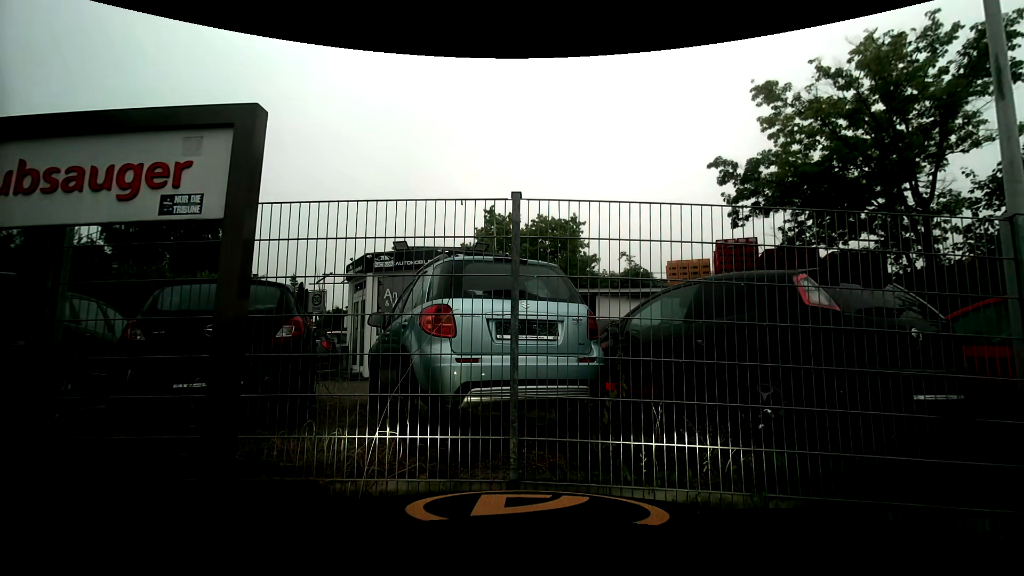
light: Day
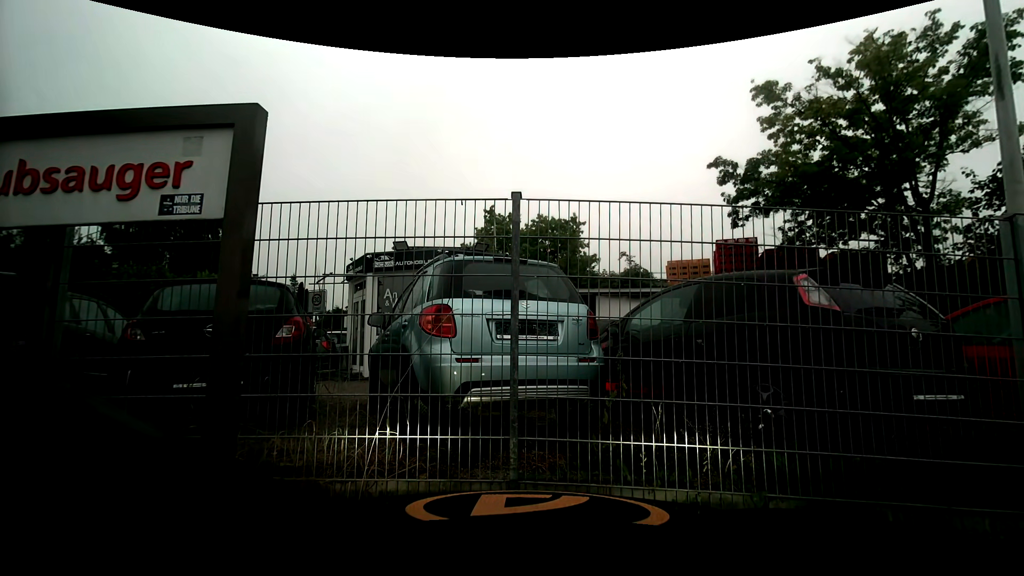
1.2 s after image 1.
(0.0, 0.0) m; 0°
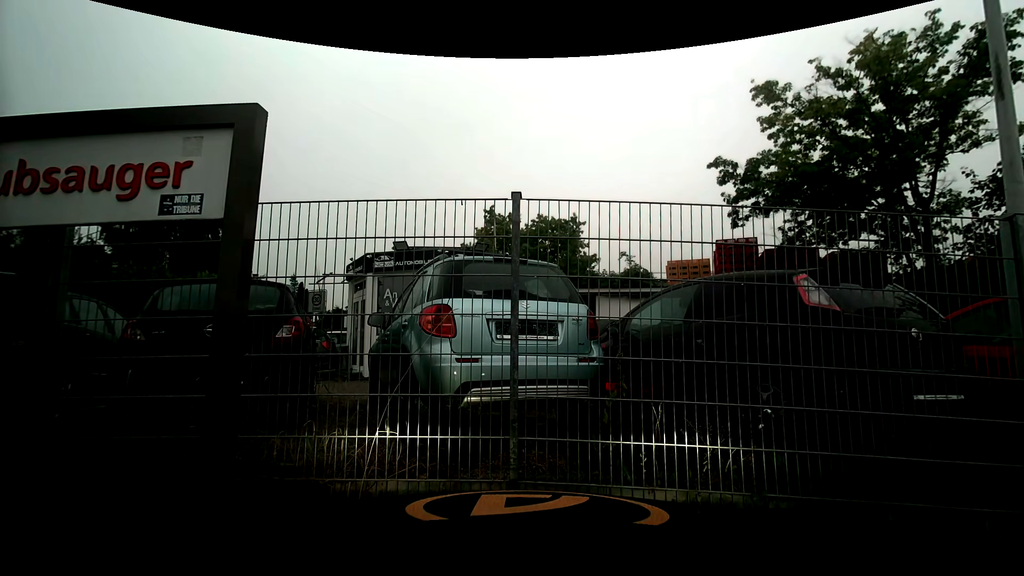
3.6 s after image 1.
(0.0, 0.0) m; 0°
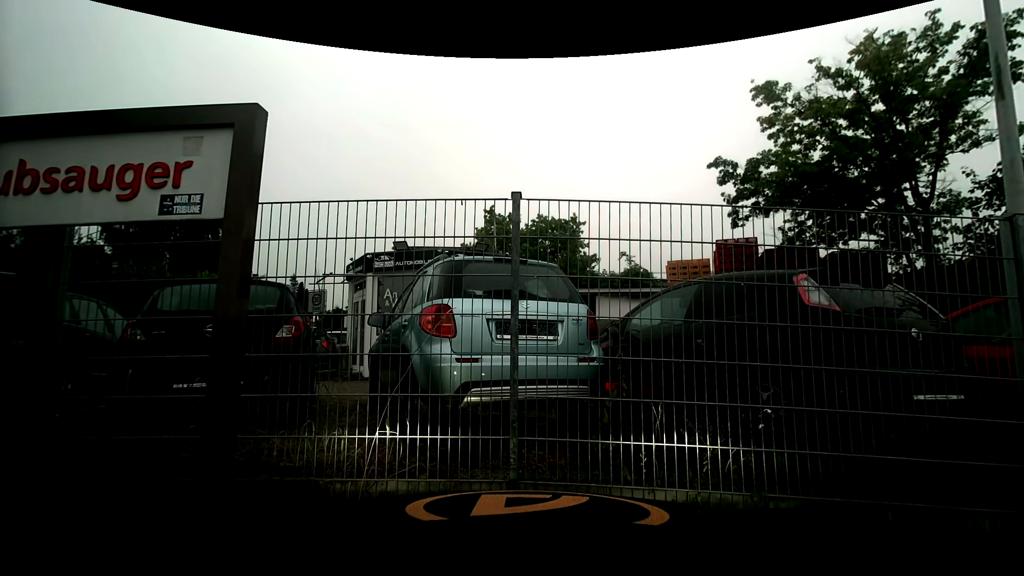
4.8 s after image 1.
(0.0, 0.0) m; 0°
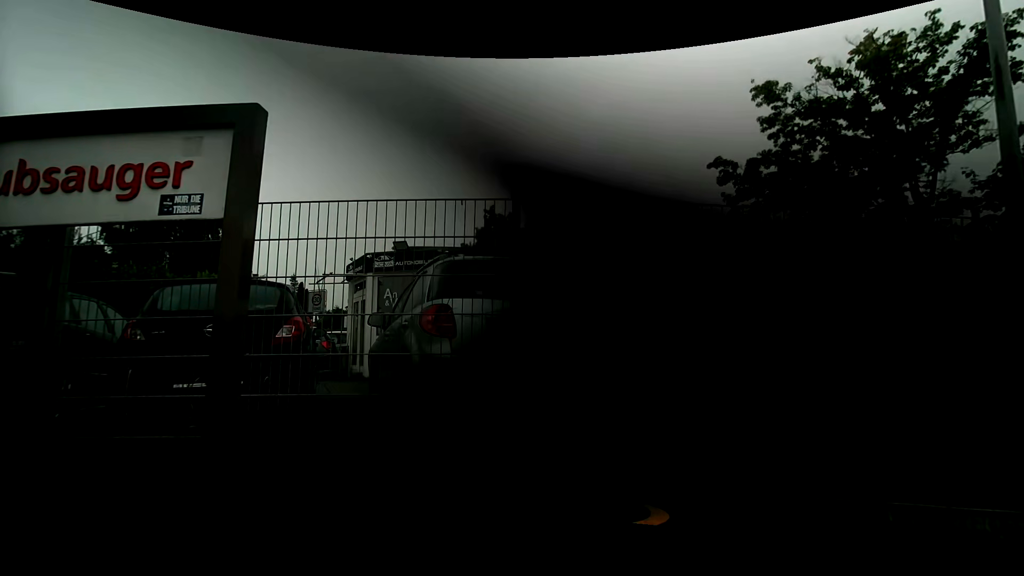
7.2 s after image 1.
(0.0, 0.0) m; 0°
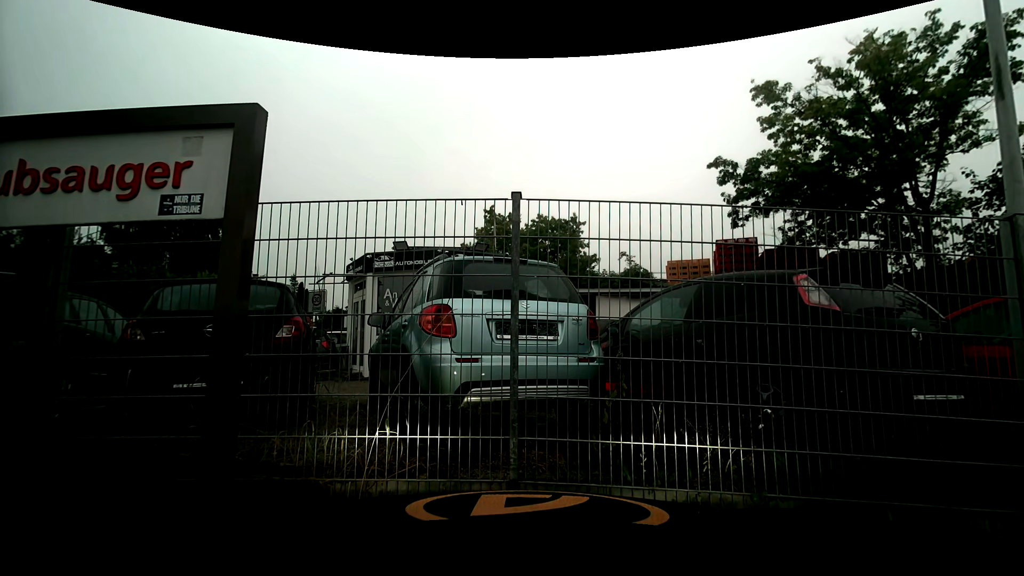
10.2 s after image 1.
(0.0, 0.0) m; 0°
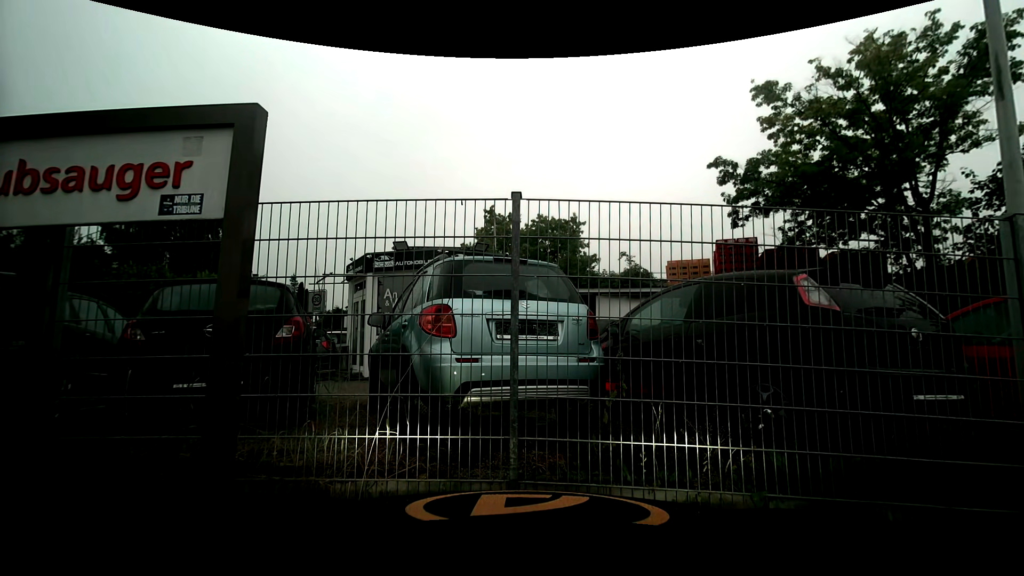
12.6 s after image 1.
(0.0, 0.0) m; 0°
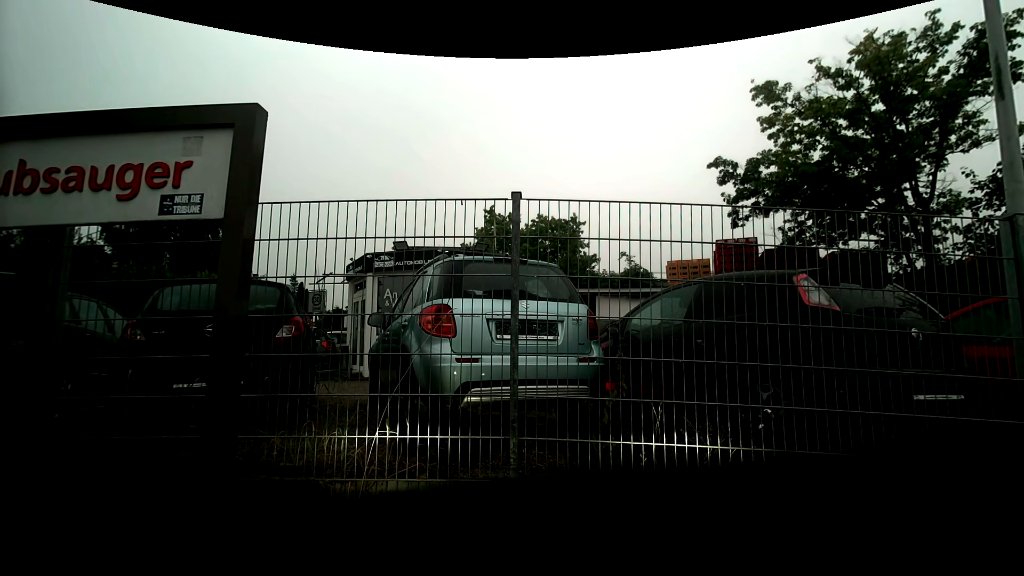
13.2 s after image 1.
(0.0, 0.0) m; 0°
